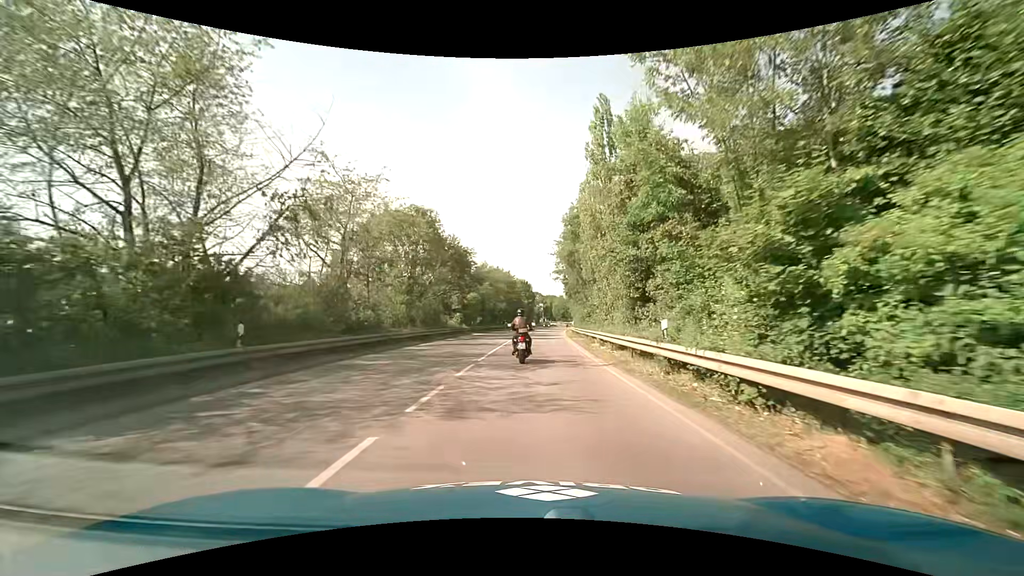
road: tertiary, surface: asphalt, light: Day
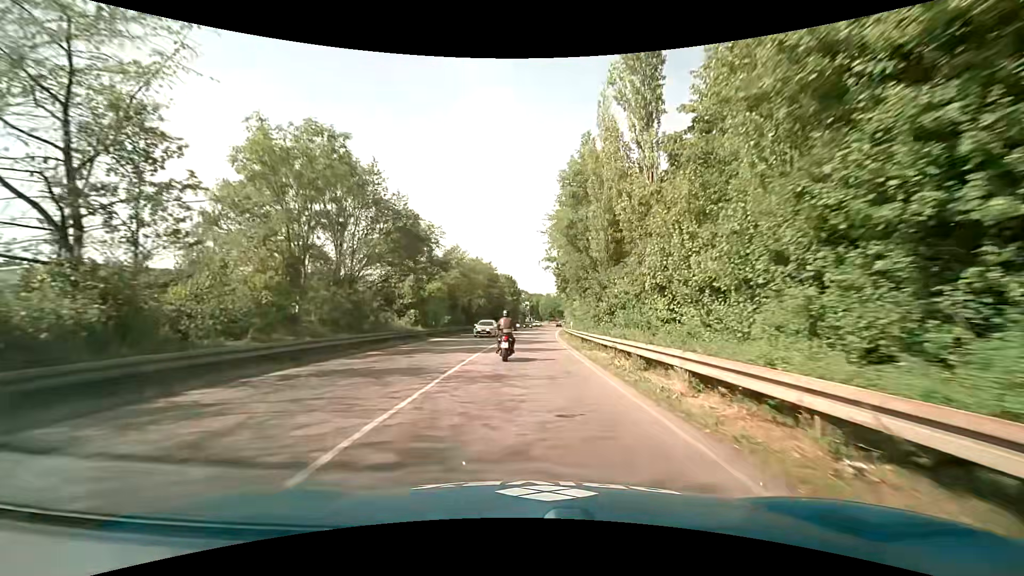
(+0.1, +15.1) m; +1°
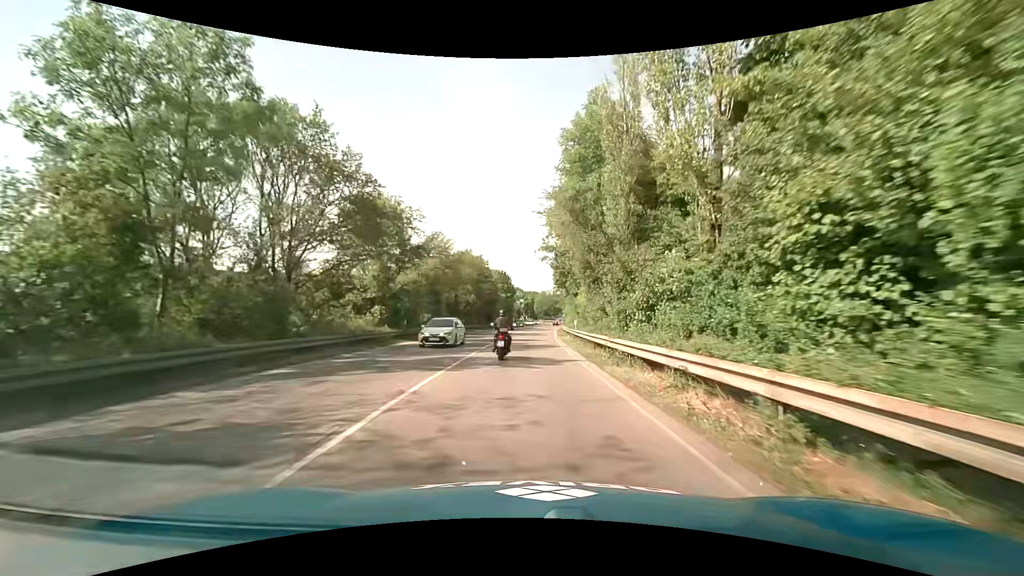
(0.0, +7.6) m; 0°
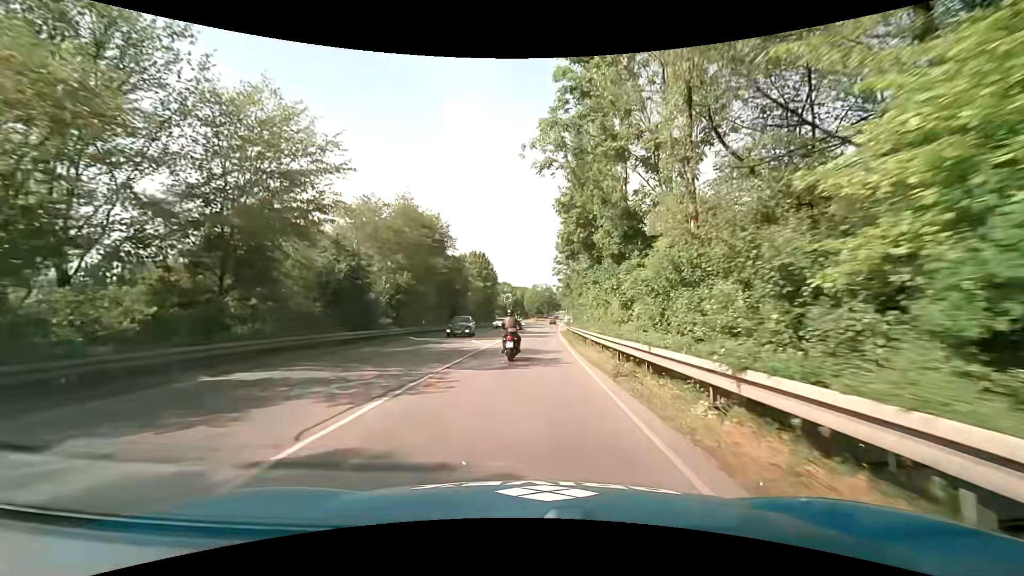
(+0.7, +30.8) m; +2°
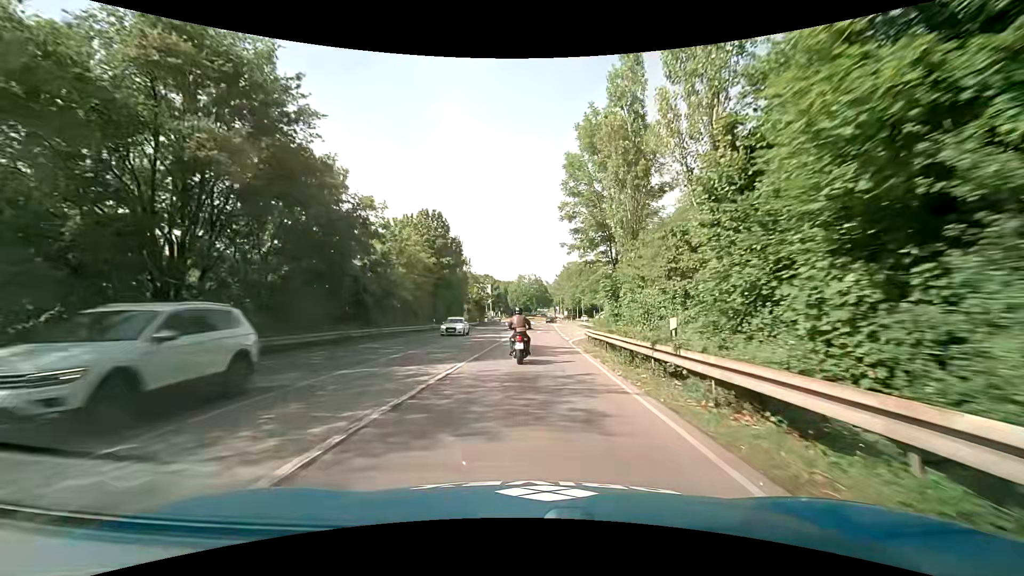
(+0.4, +31.4) m; +2°
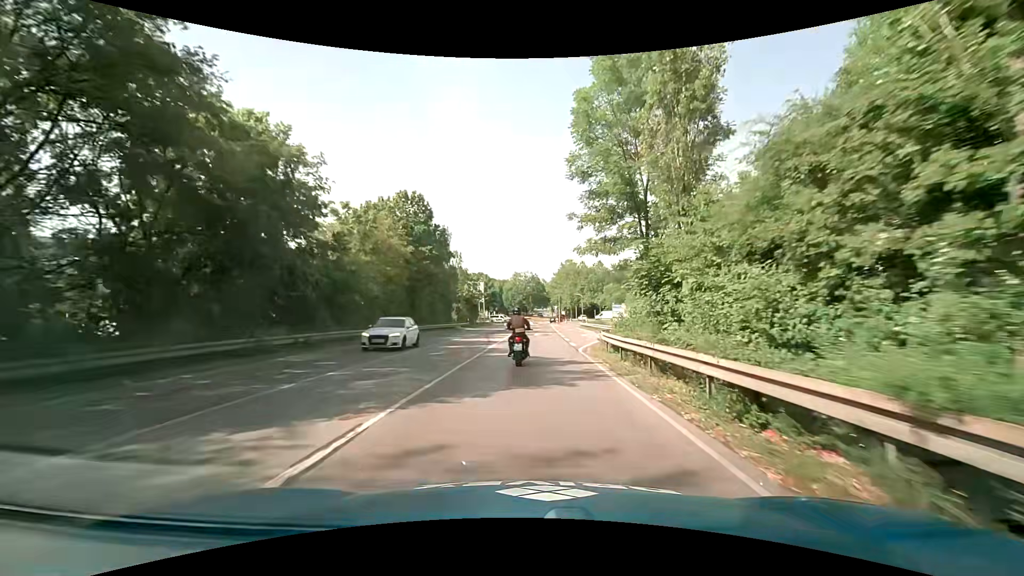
(0.0, +7.7) m; +1°
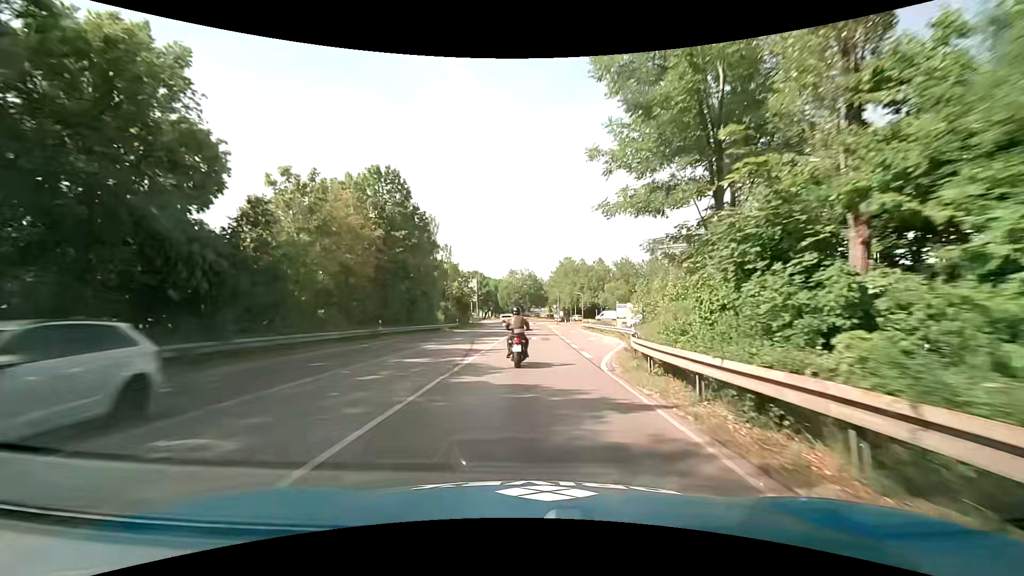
(-0.1, +7.6) m; -2°
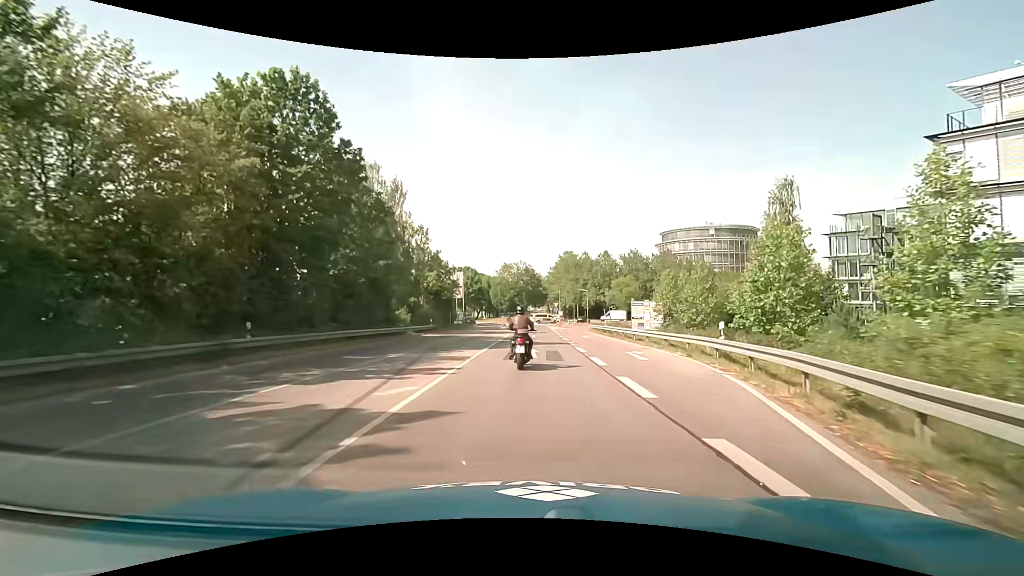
(+0.3, +14.8) m; +2°
(0, +10) (0, +20) (0, +30) (0, +40) (0, +50) (+1, +60) (+1, +70) (+1, +80) (+3, +90) (+8, +98) m
